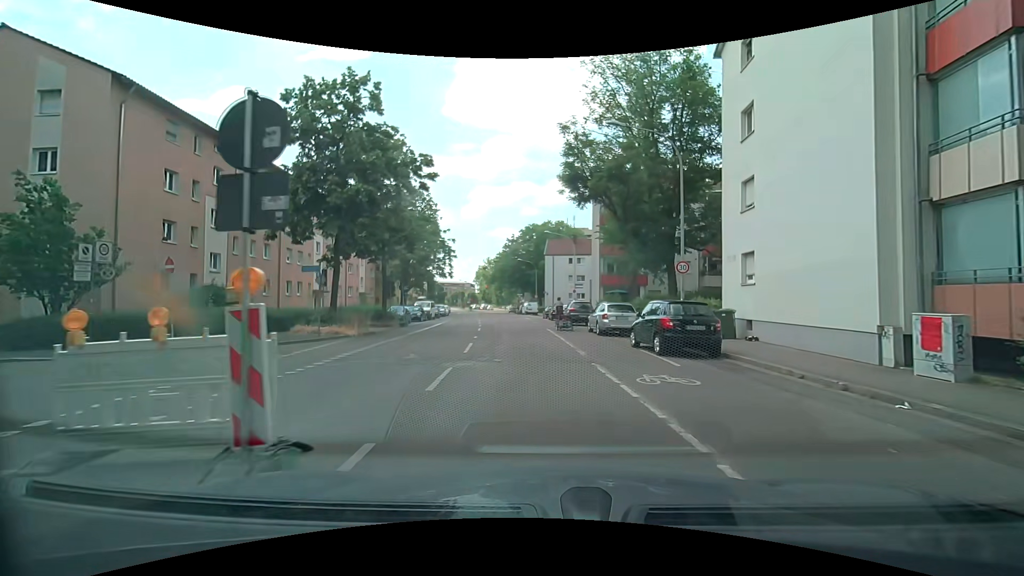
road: residential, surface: asphalt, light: Day
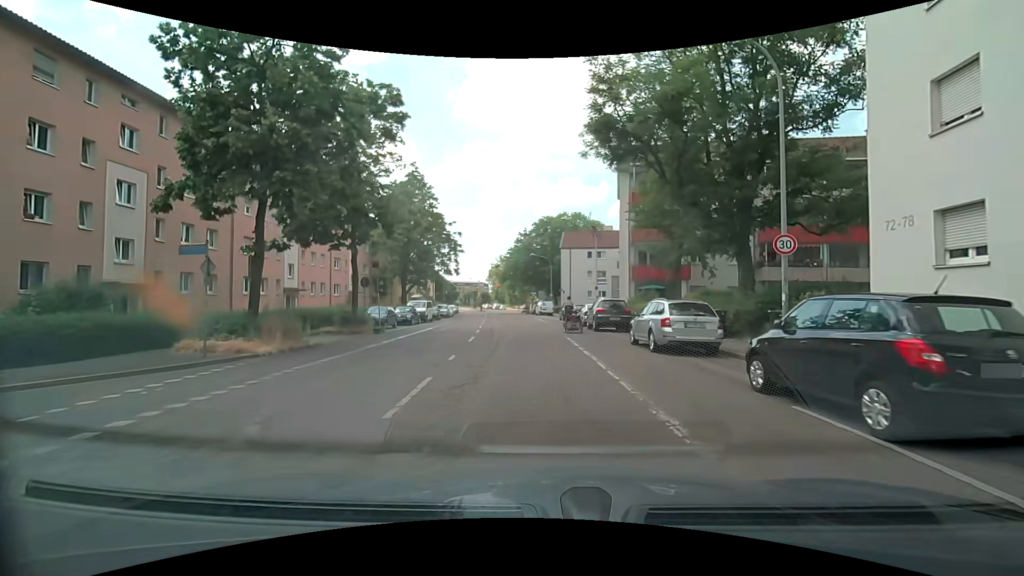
(+0.1, +8.2) m; 0°
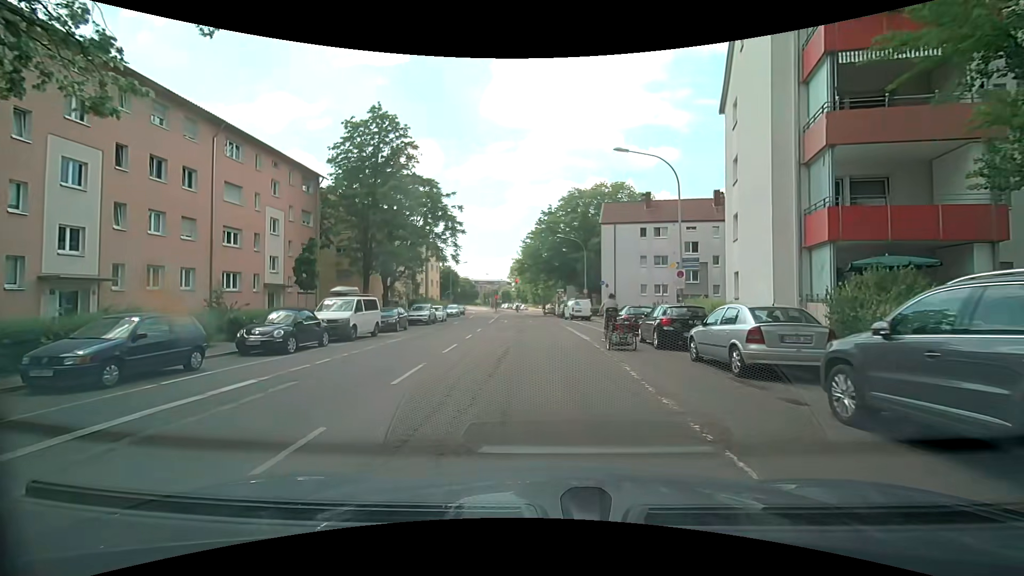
(-0.6, +21.2) m; -2°
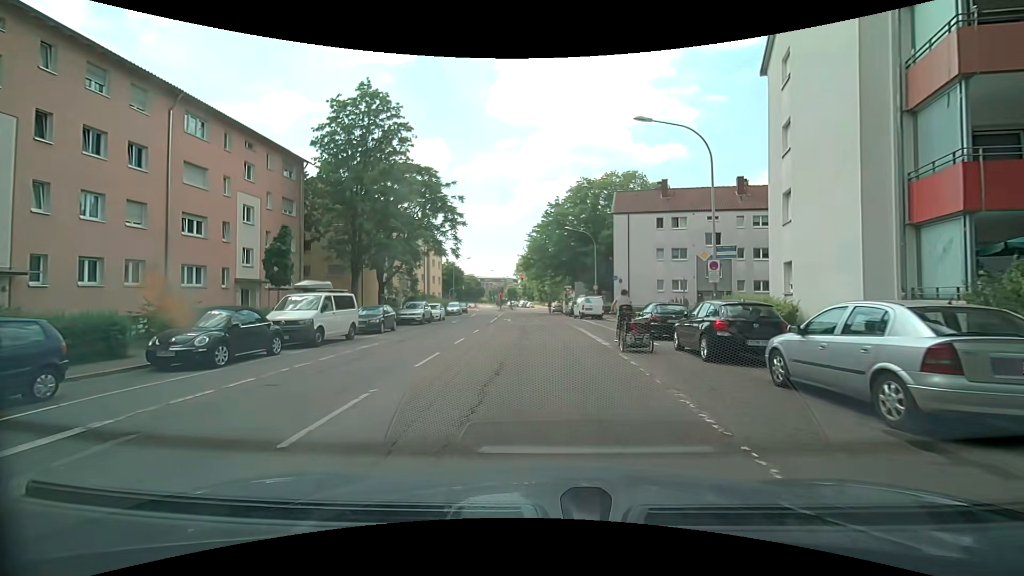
(0.0, +4.0) m; -1°
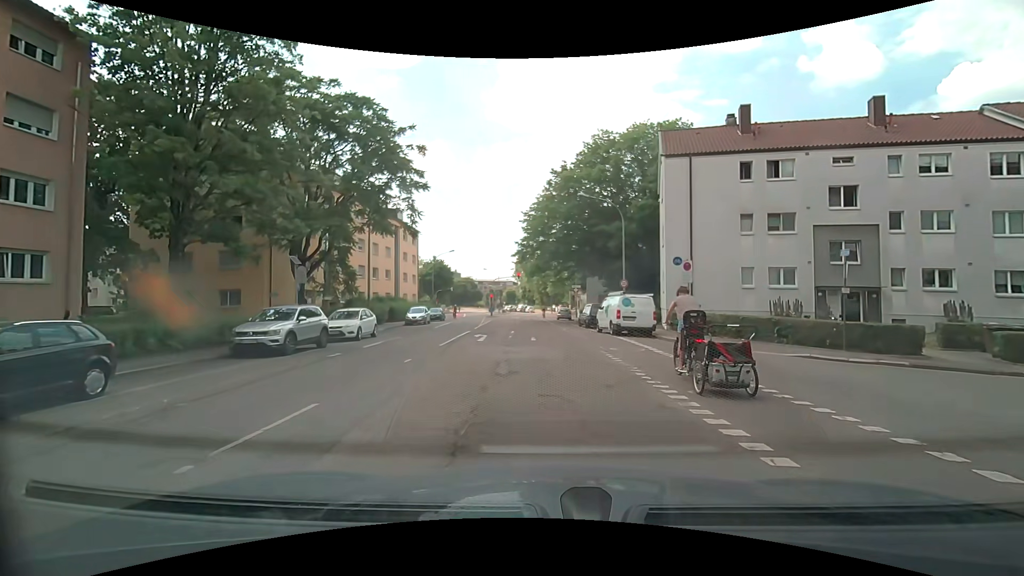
(-0.3, +18.5) m; -1°
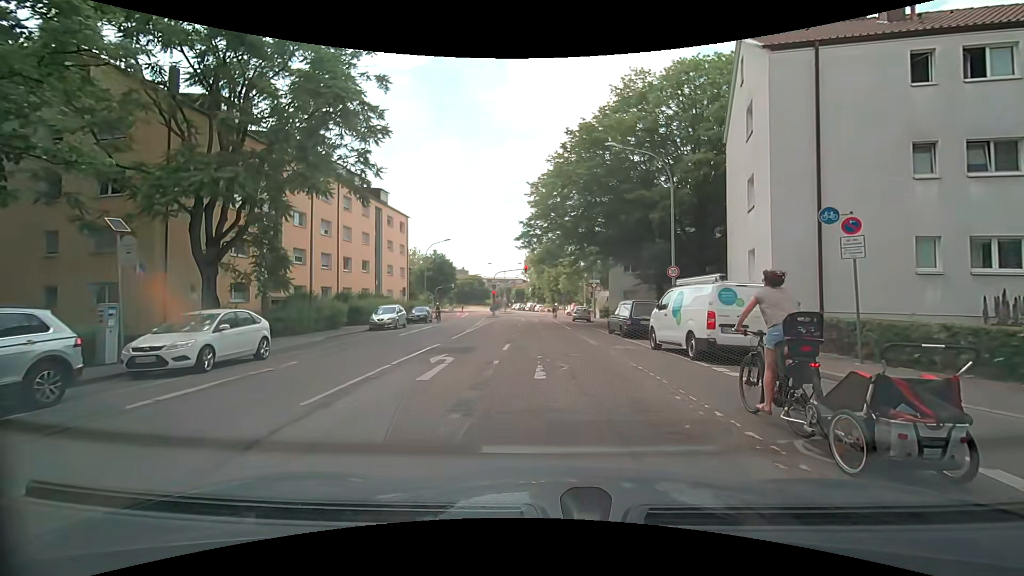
(-0.2, +11.2) m; -1°
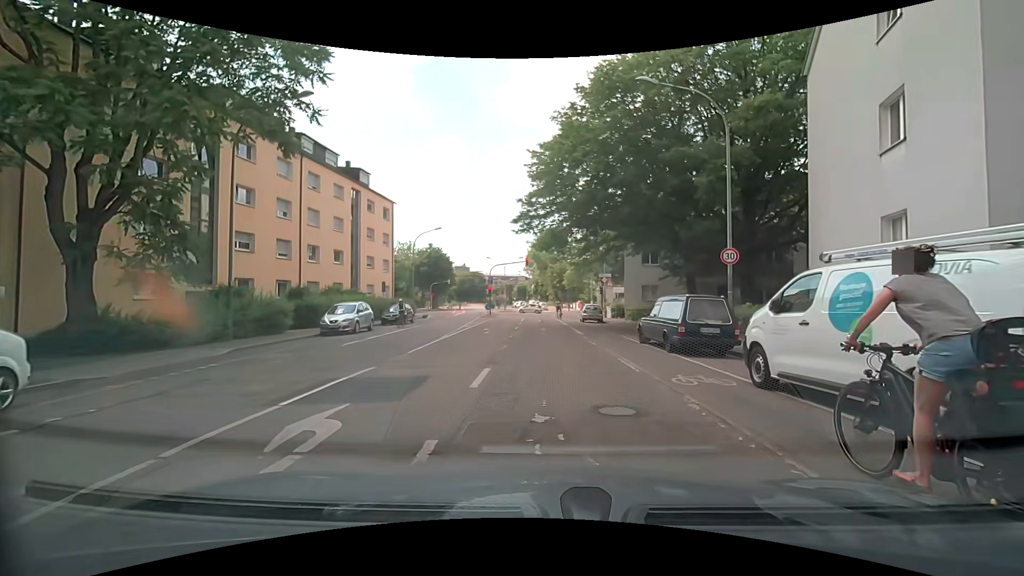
(0.0, +7.3) m; 0°
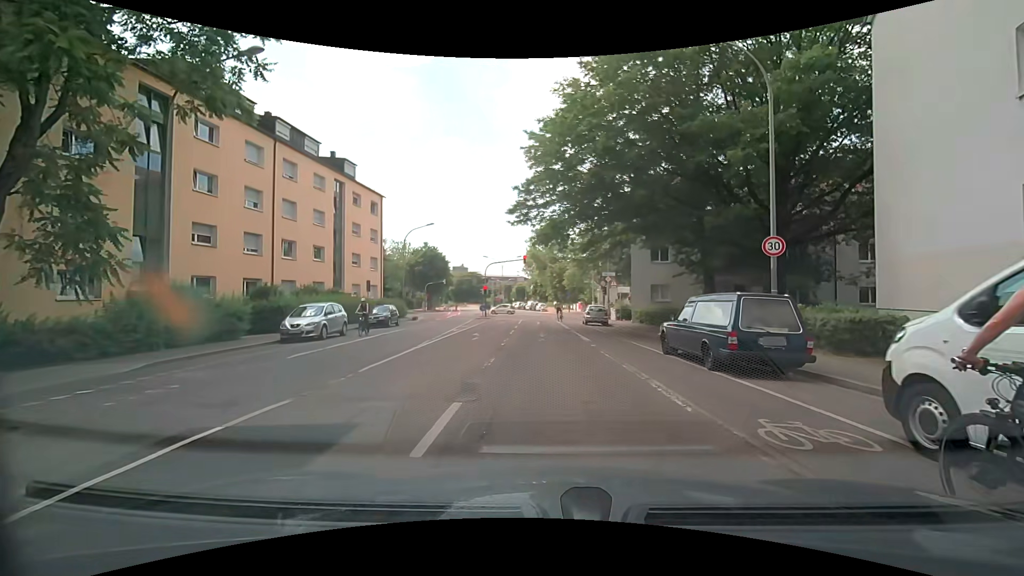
(0.0, +3.5) m; +1°
